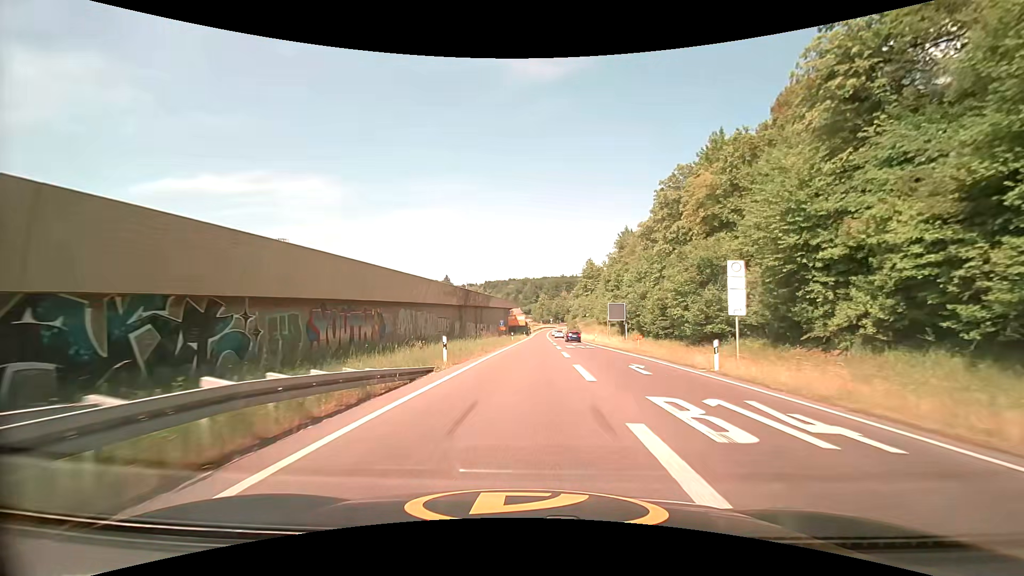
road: trunk_link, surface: asphalt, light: Day
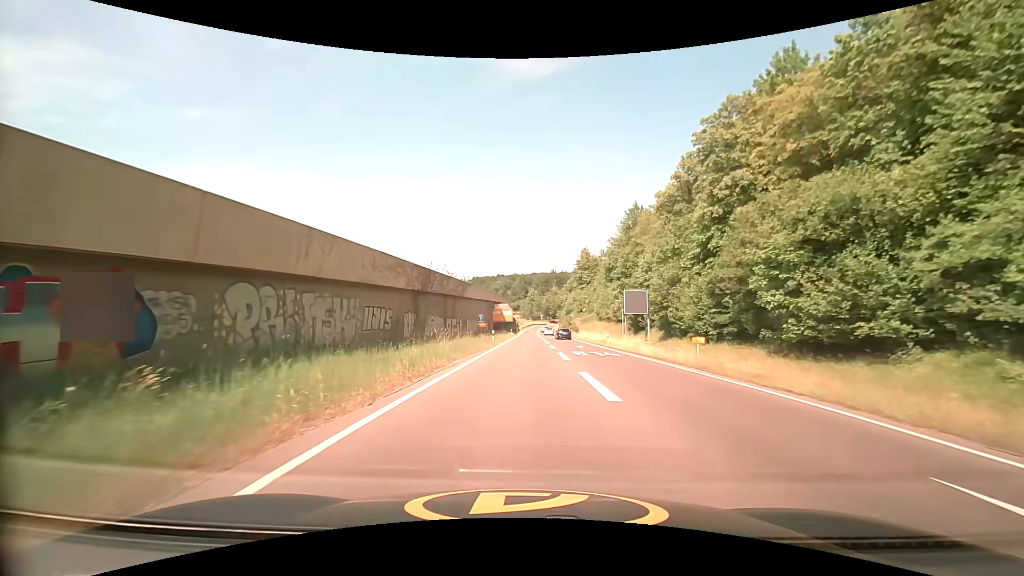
(+0.2, +16.0) m; +1°
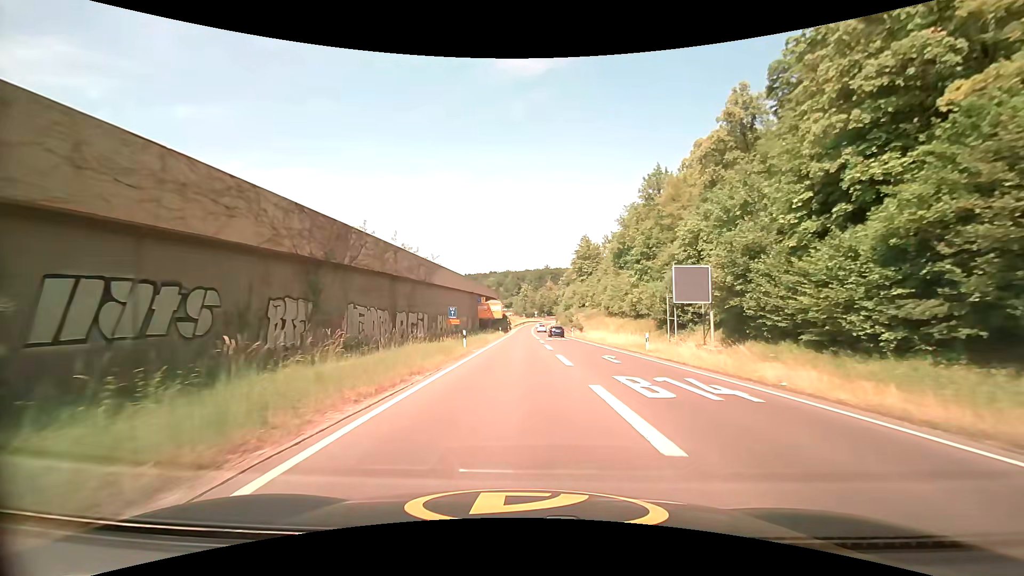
(+0.1, +16.0) m; +1°
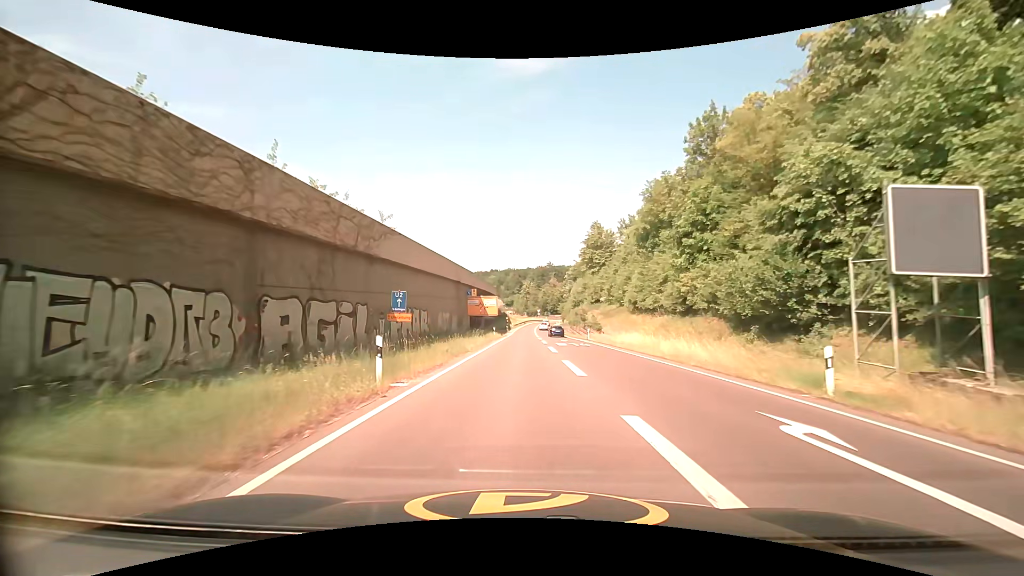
(0.0, +15.9) m; 0°
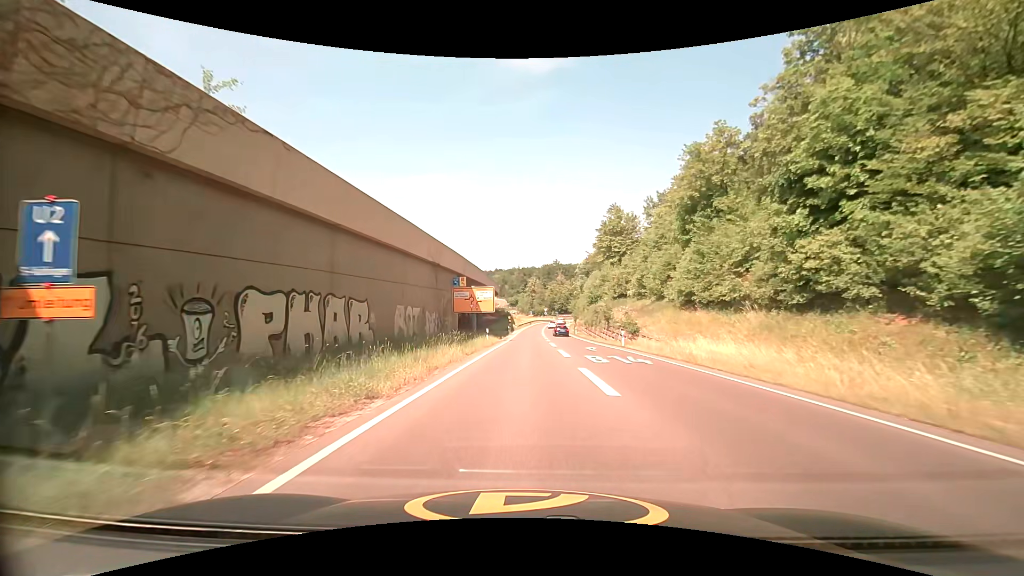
(-0.1, +15.7) m; -1°
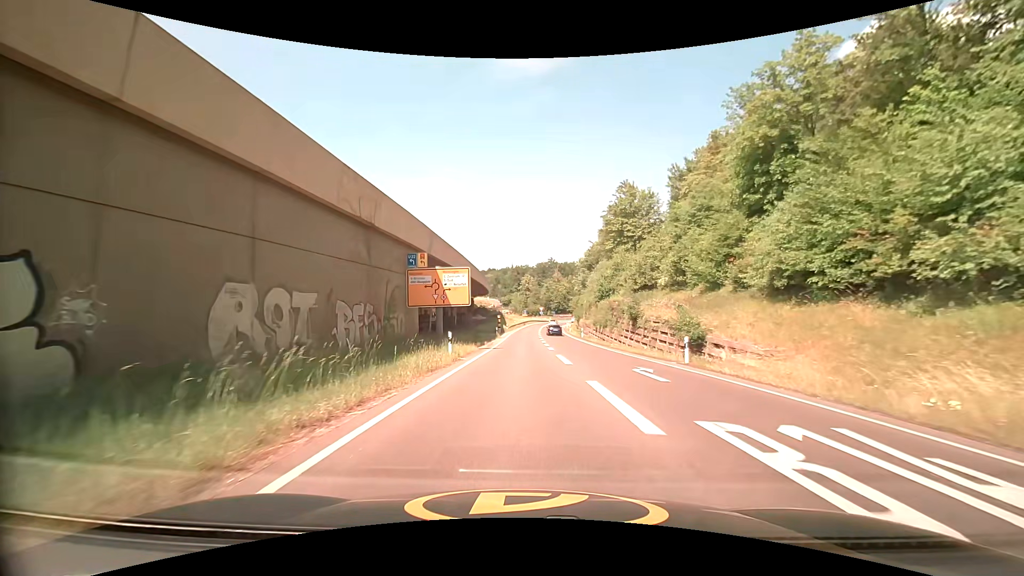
(+0.1, +15.5) m; +1°
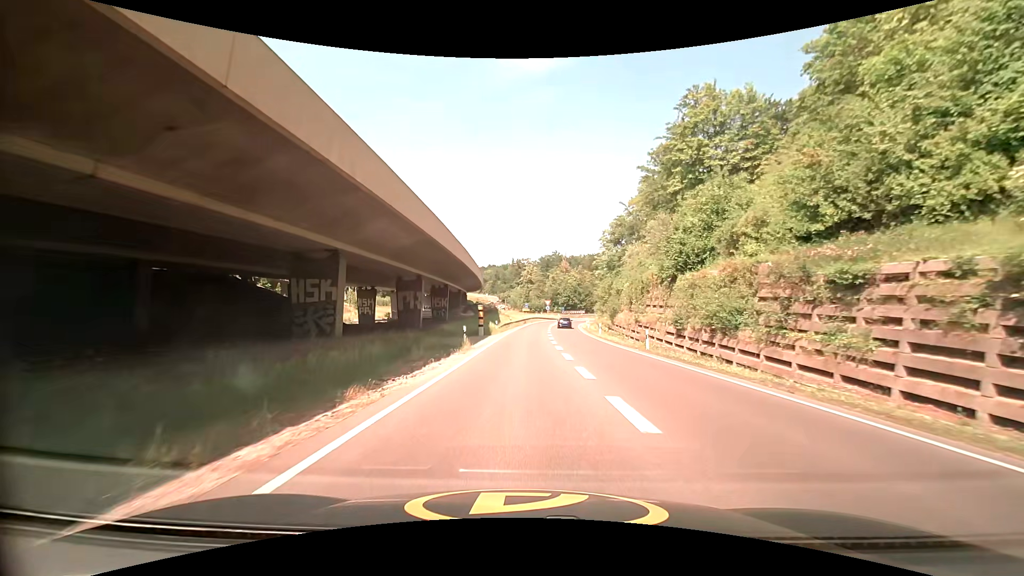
(+0.1, +30.1) m; 0°
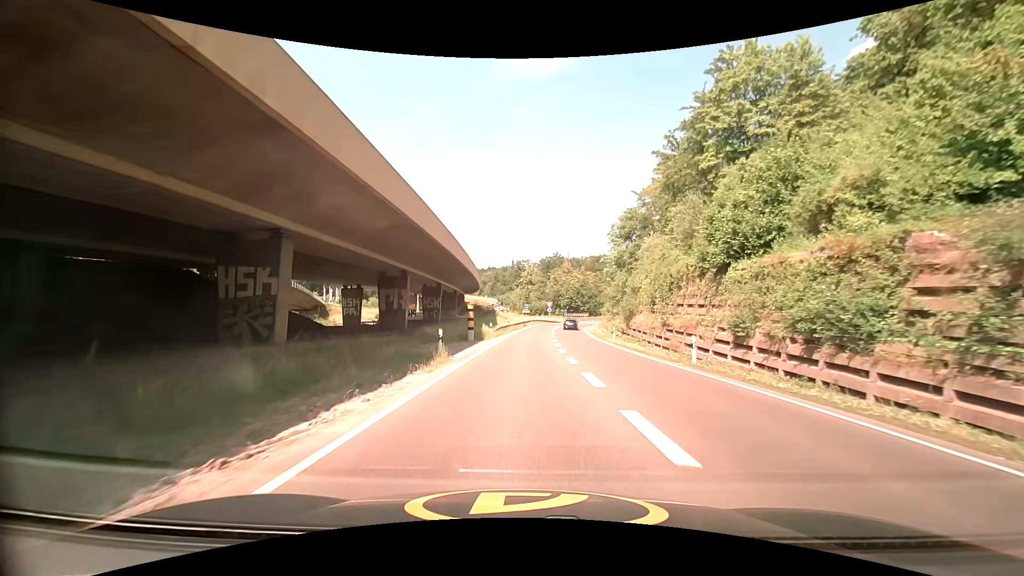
(0.0, +7.3) m; 0°
(0, +10) (0, +20) (0, +30) (0, +40) (+1, +50) (+1, +60) (+2, +70) (+4, +80) (+7, +89) (+12, +98) m
